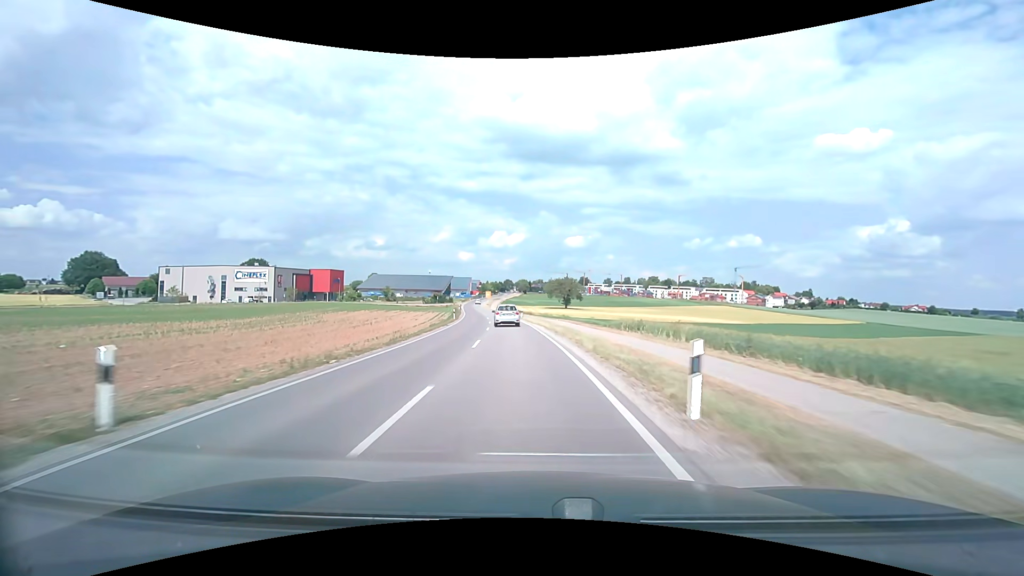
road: secondary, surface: asphalt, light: Day
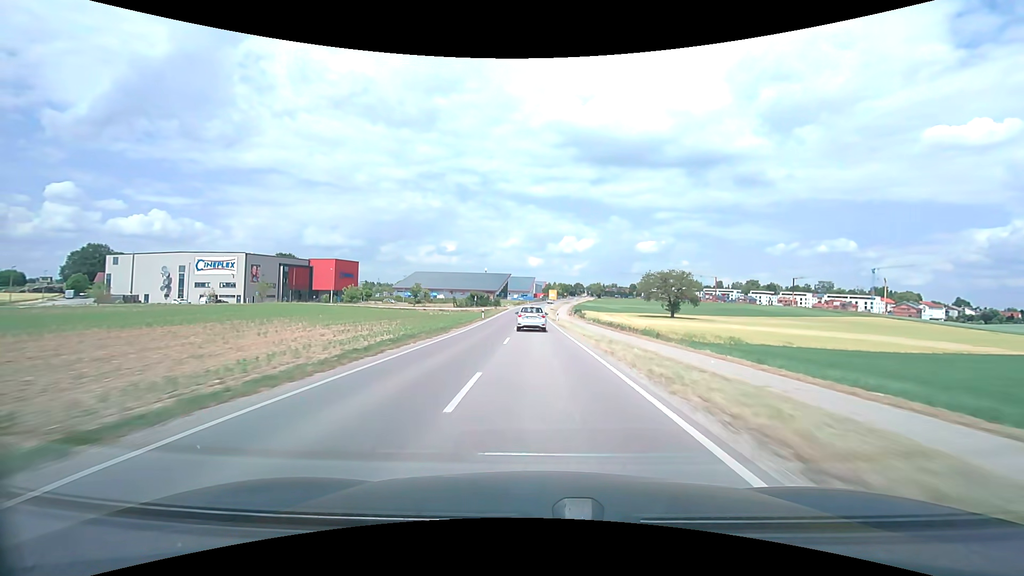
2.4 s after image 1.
(-4.8, +58.3) m; -8°
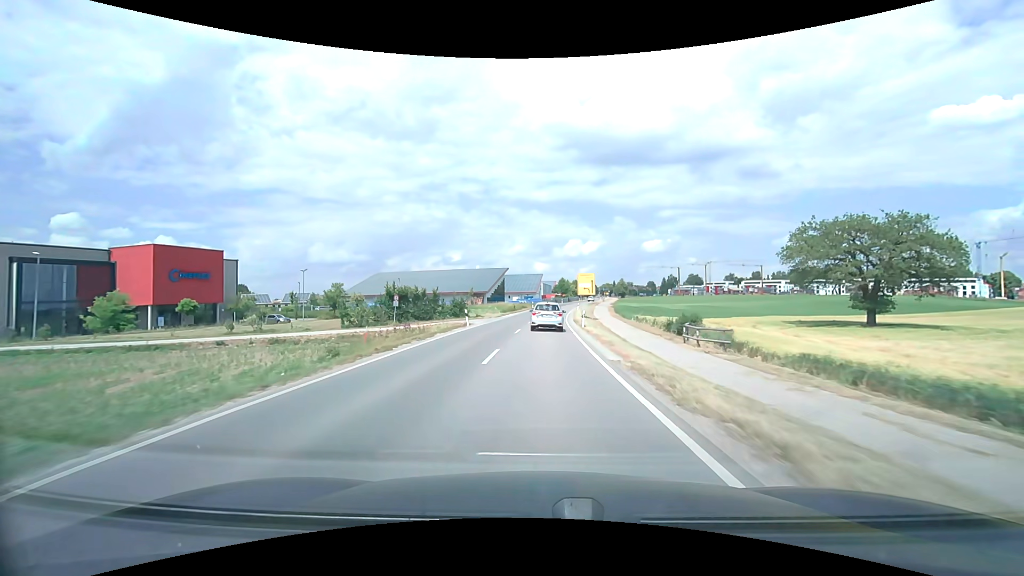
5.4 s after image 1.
(-0.7, +66.8) m; -1°
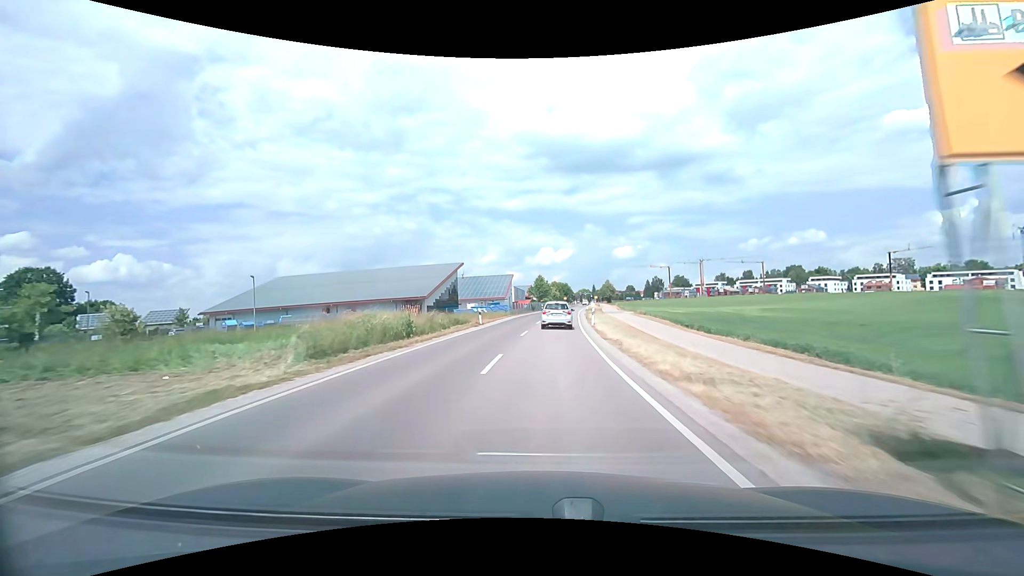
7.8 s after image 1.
(+1.0, +48.4) m; +3°
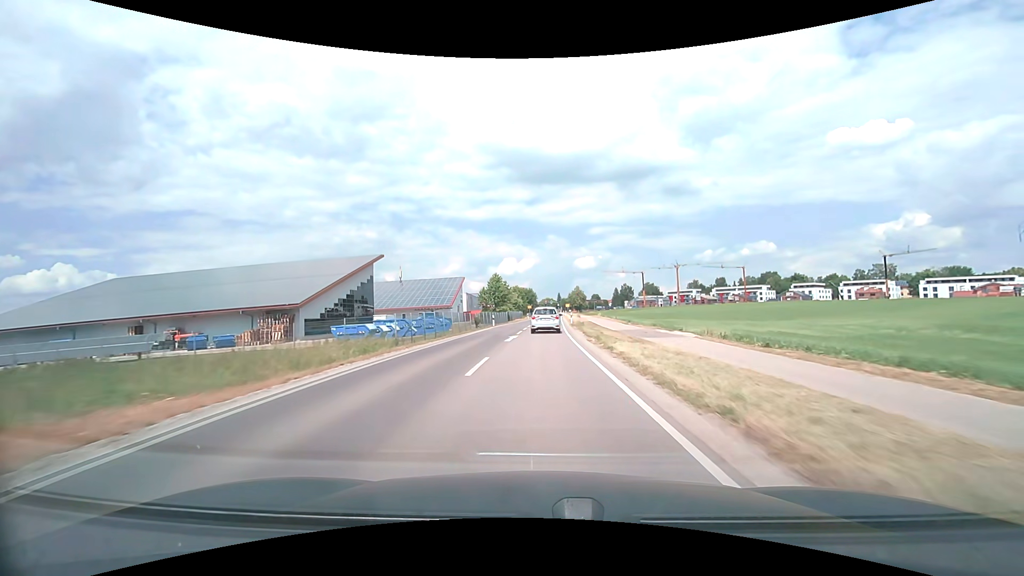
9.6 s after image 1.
(+1.3, +35.3) m; +4°
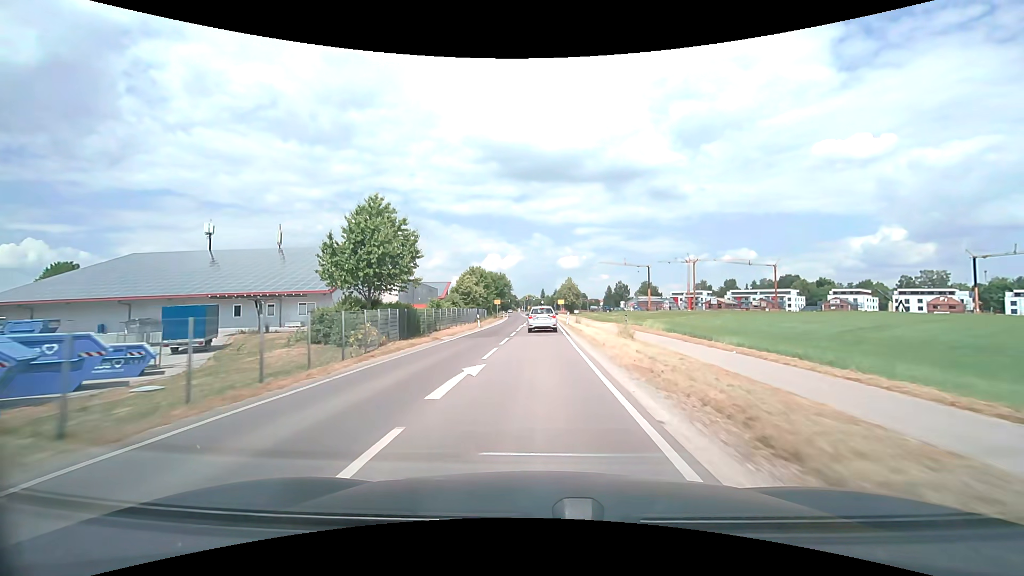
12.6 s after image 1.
(+1.2, +55.9) m; +2°
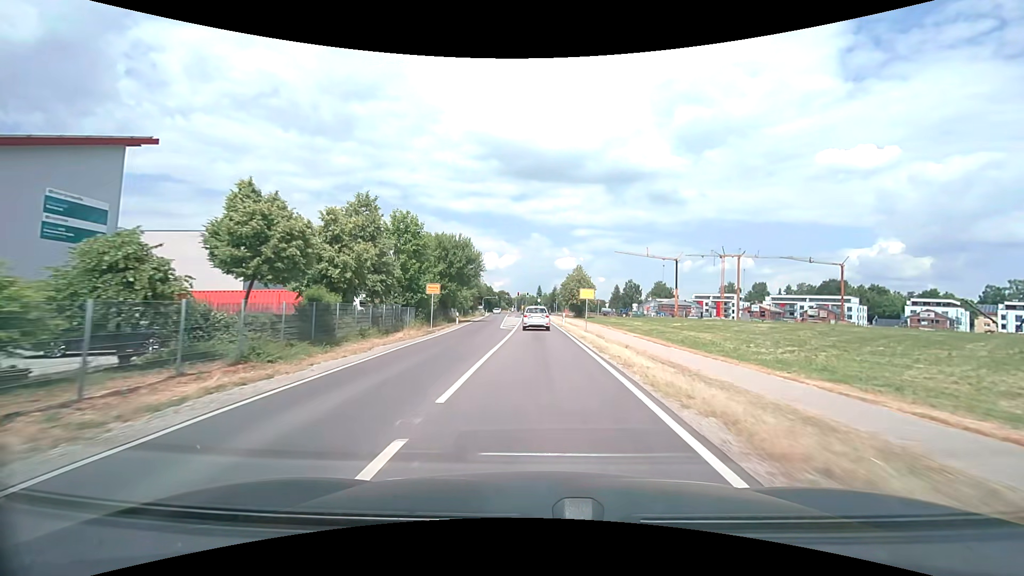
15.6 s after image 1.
(+0.2, +48.4) m; +1°
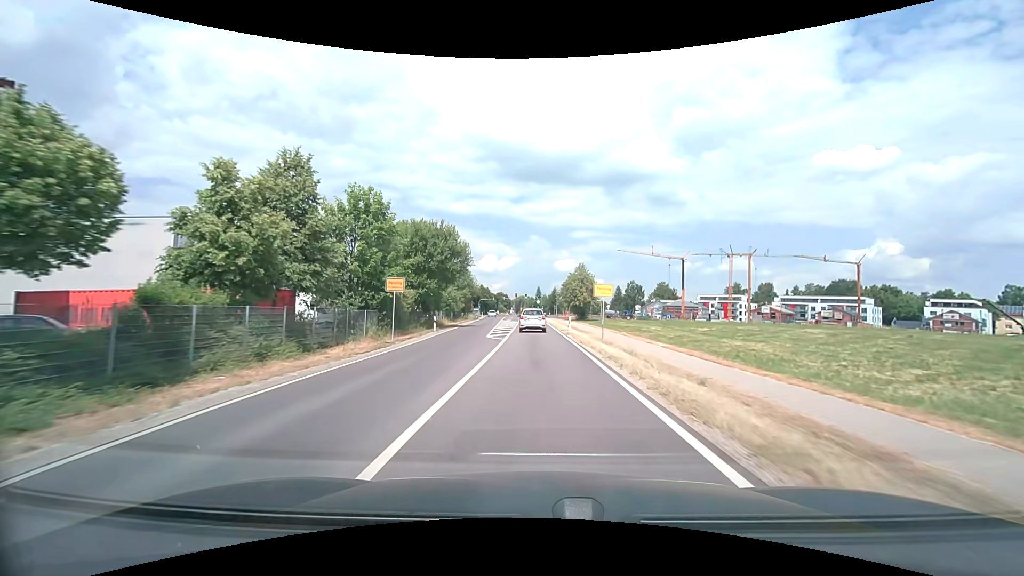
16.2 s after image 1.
(0.0, +8.9) m; 0°
(0, +10) (0, +20) (0, +30) (0, +40) (-1, +50) (-1, +60) (-1, +70) (-1, +80) (-1, +90) (-2, +100) m
